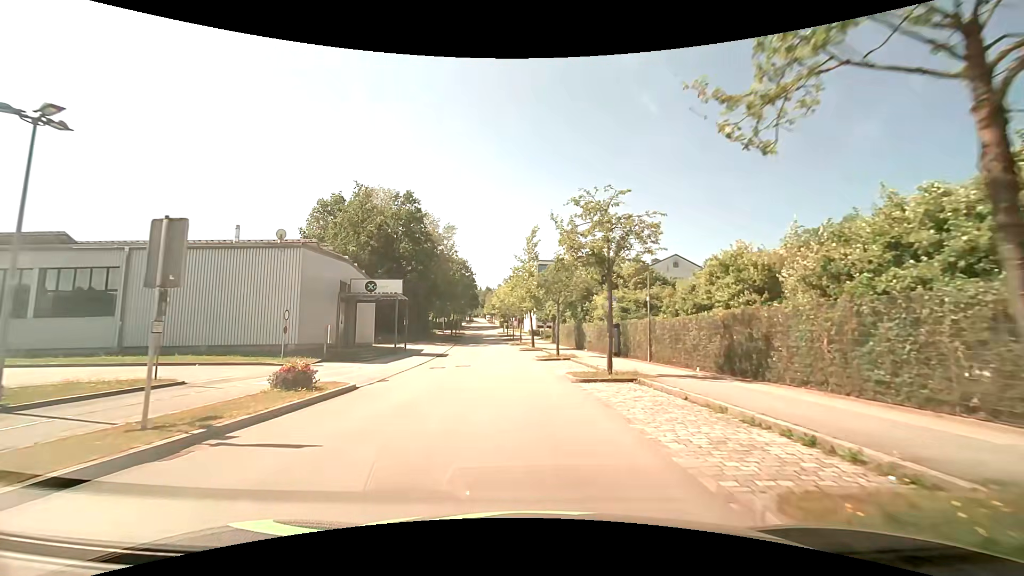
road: residential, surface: asphalt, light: Day
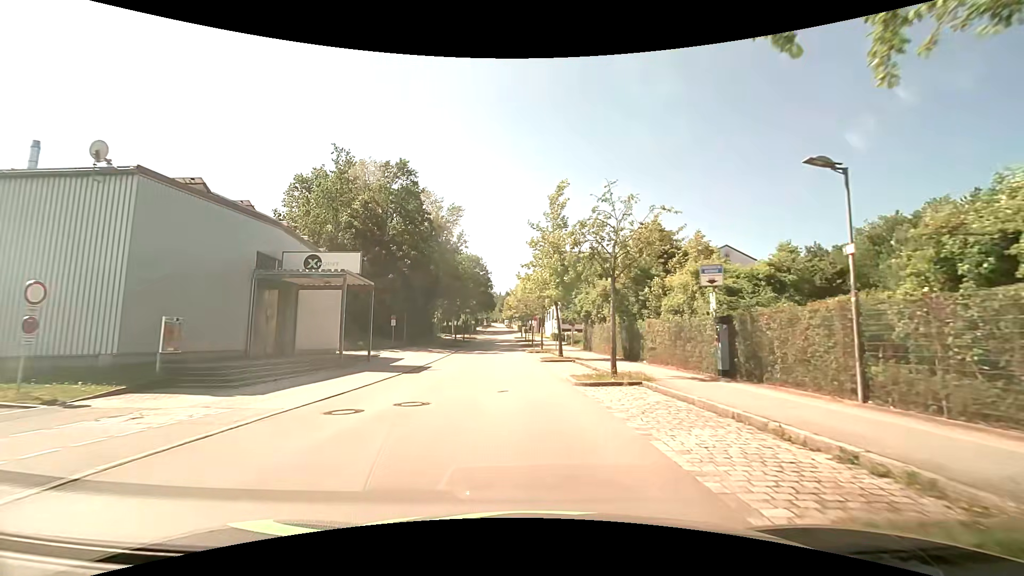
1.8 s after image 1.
(-0.3, +14.5) m; -2°
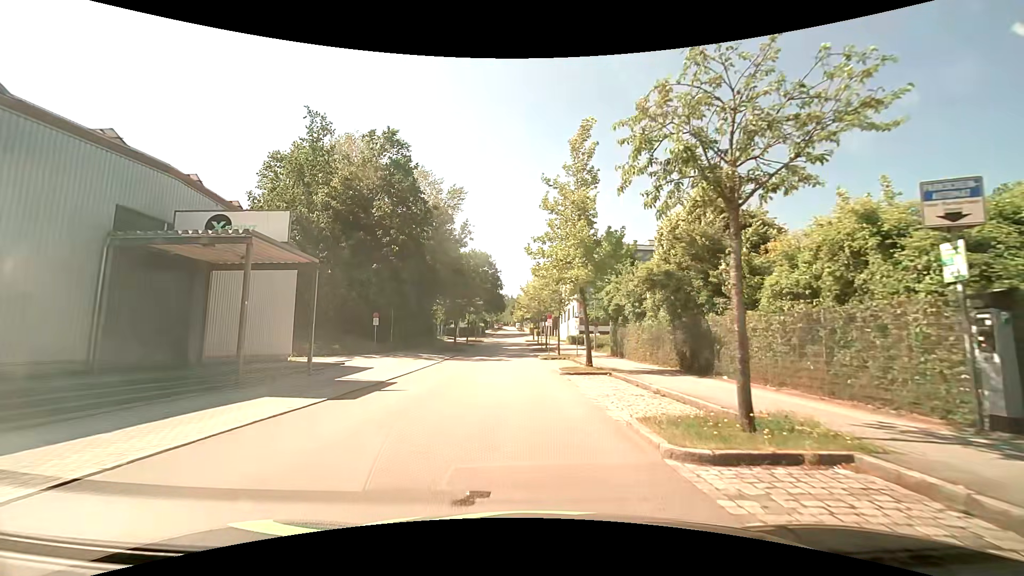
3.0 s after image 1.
(-0.1, +9.2) m; -1°
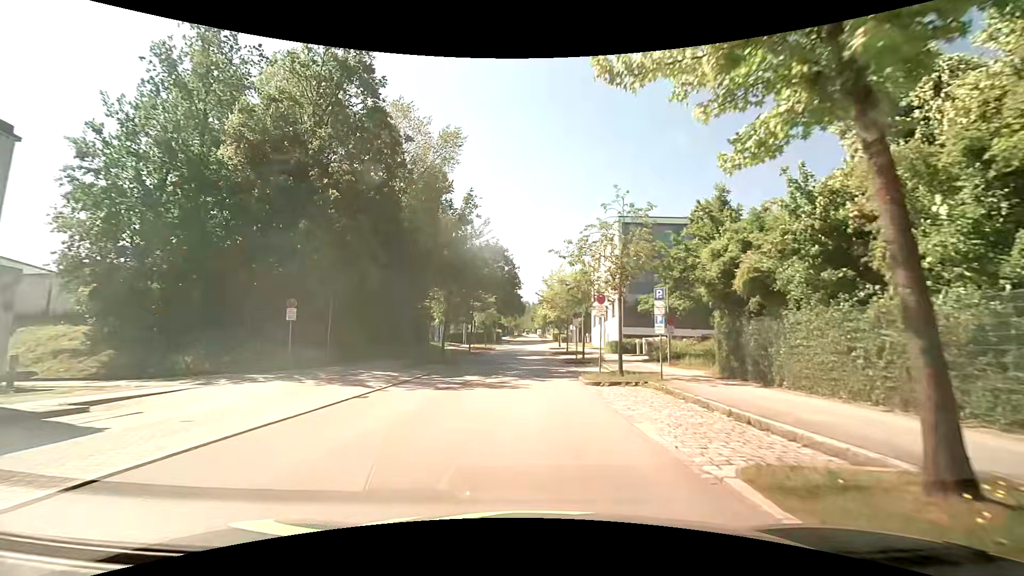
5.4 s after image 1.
(-0.3, +17.3) m; -3°
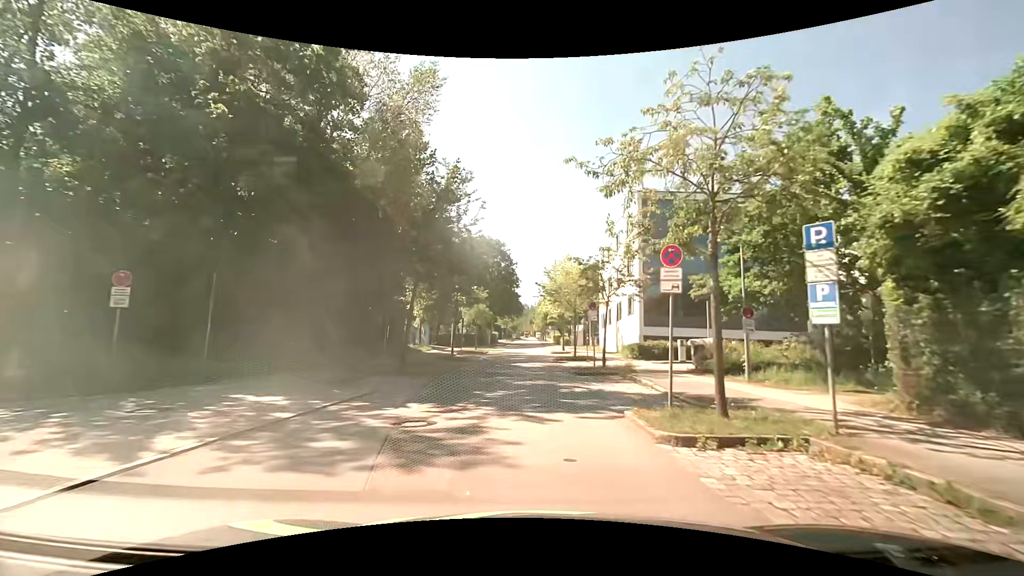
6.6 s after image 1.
(+0.1, +9.7) m; +1°
(0, +10) (0, +20) (0, +30) (0, +40) (0, +50) (0, +60) (0, +70) (0, +80) (0, +90) (0, +100) m
